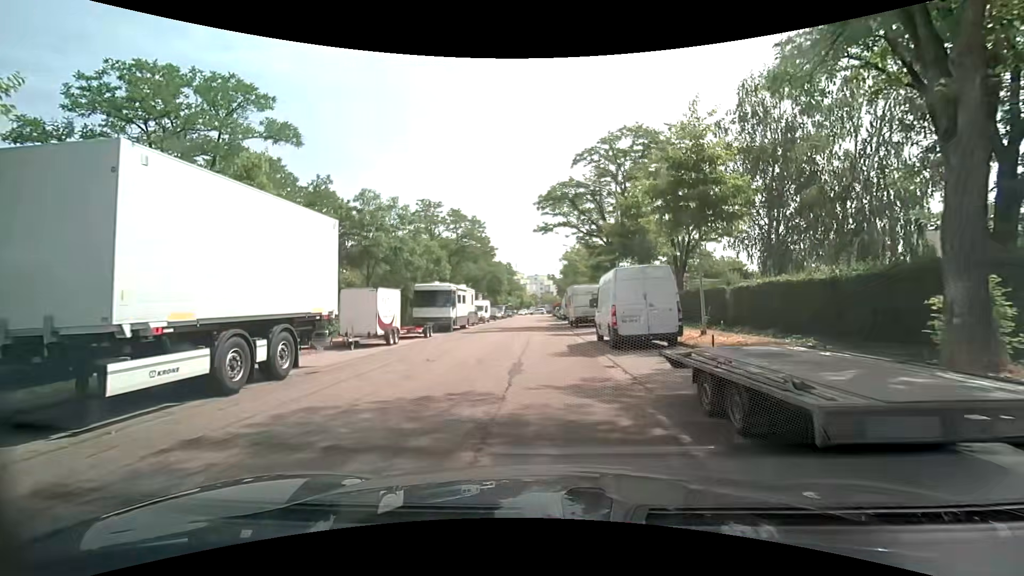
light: Day
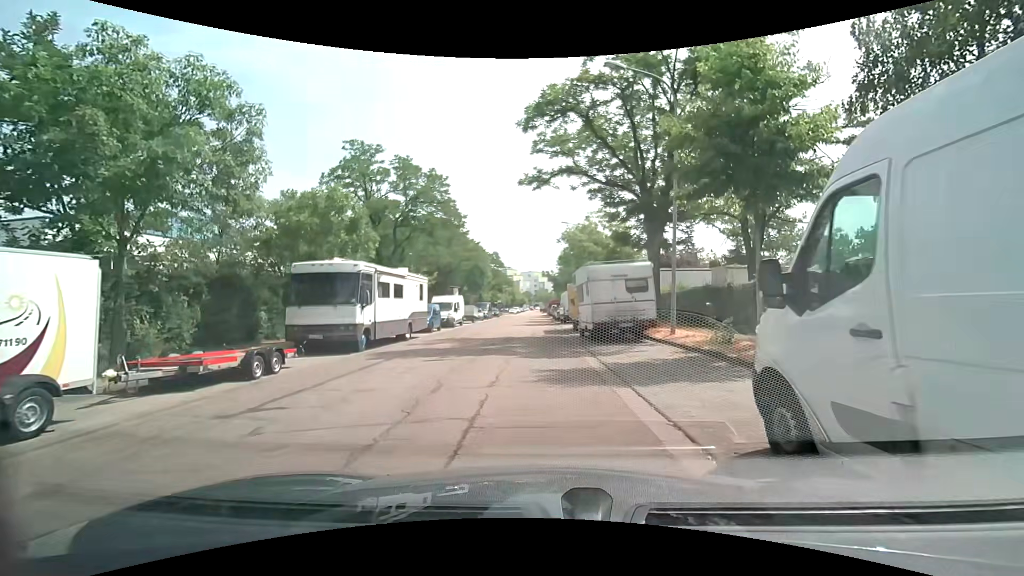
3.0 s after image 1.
(+0.1, +15.2) m; +1°
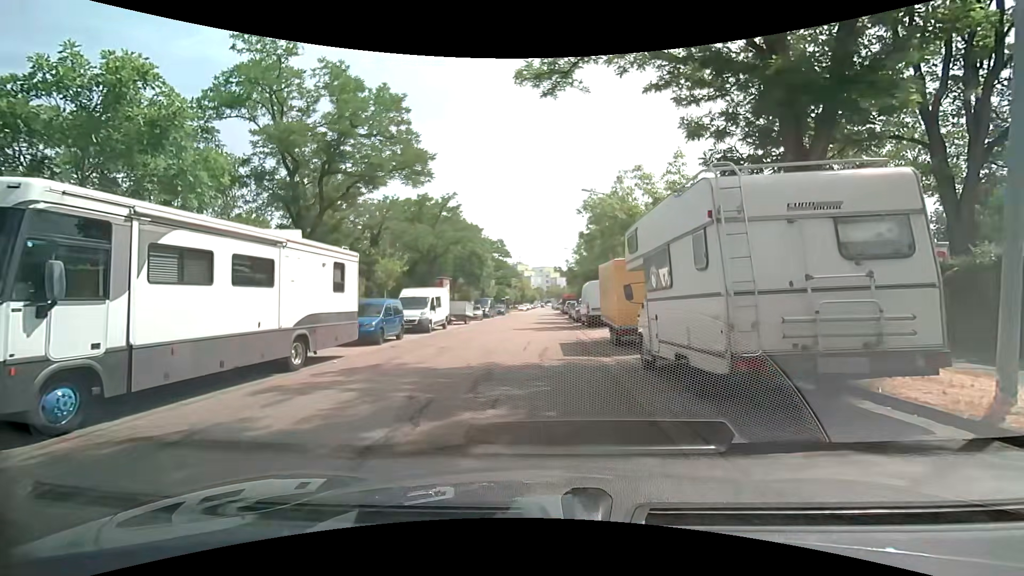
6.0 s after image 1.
(-0.2, +11.5) m; -2°
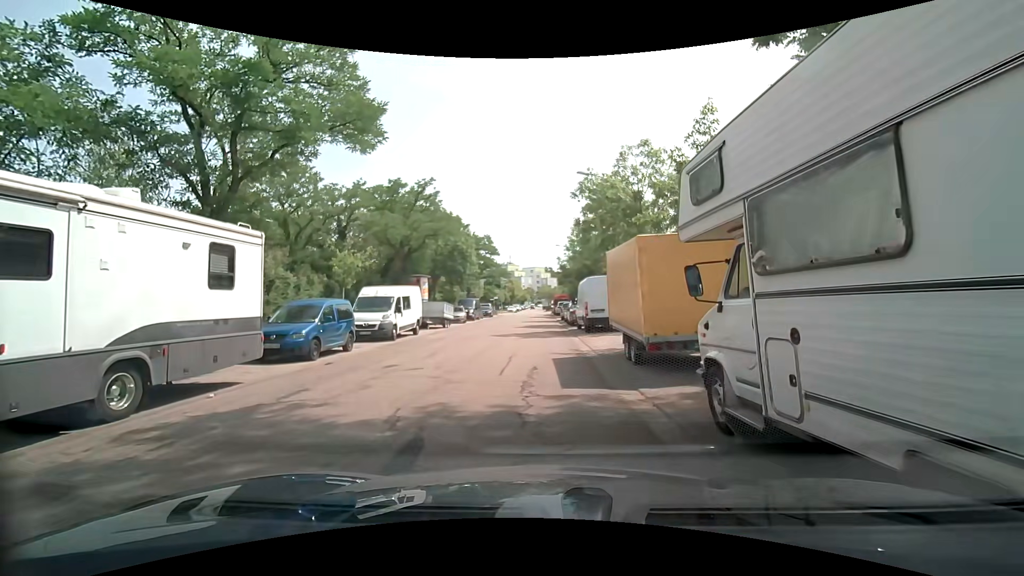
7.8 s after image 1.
(0.0, +4.7) m; +1°
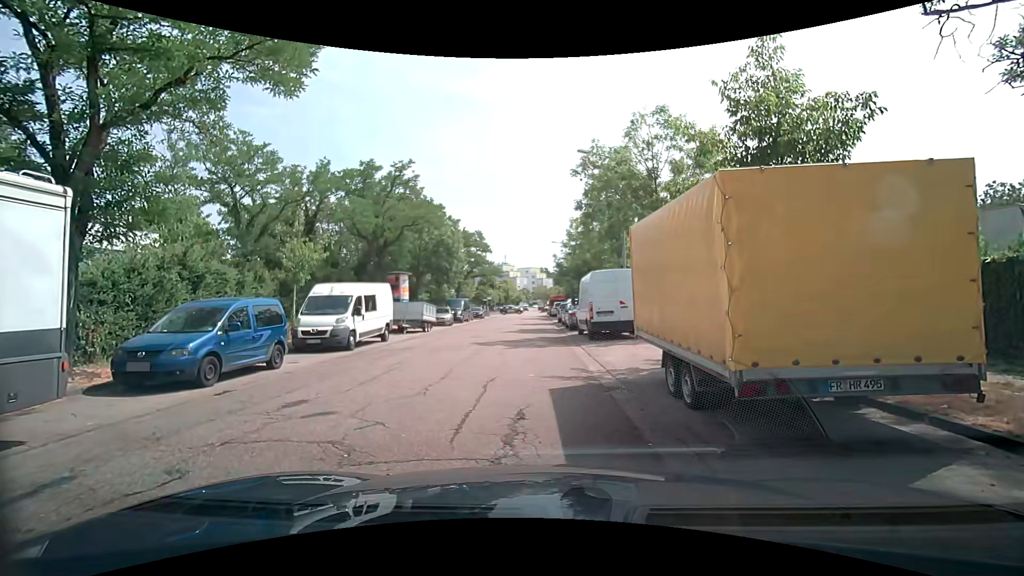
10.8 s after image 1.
(0.0, +4.2) m; -1°
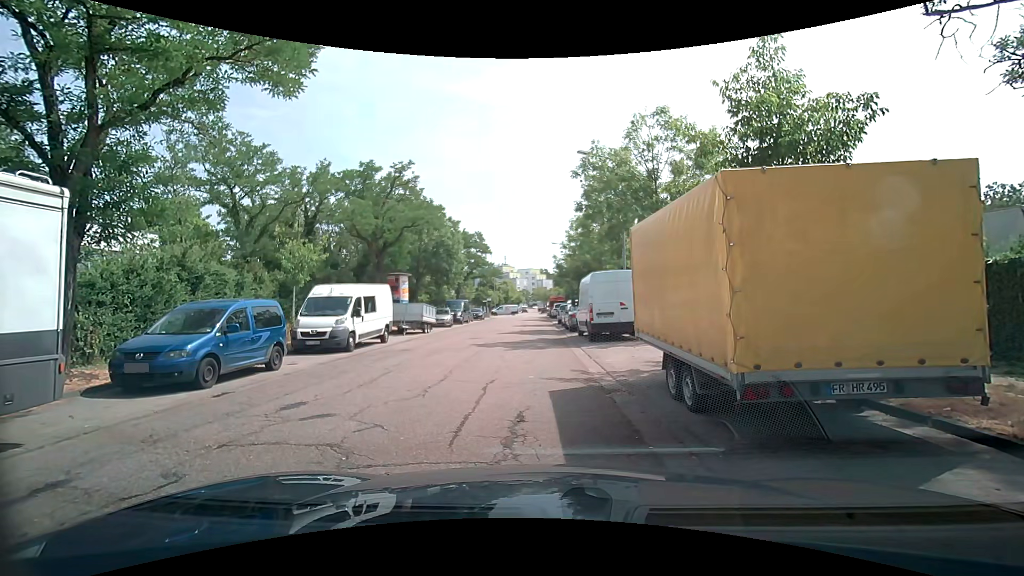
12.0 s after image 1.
(0.0, +0.1) m; 0°
